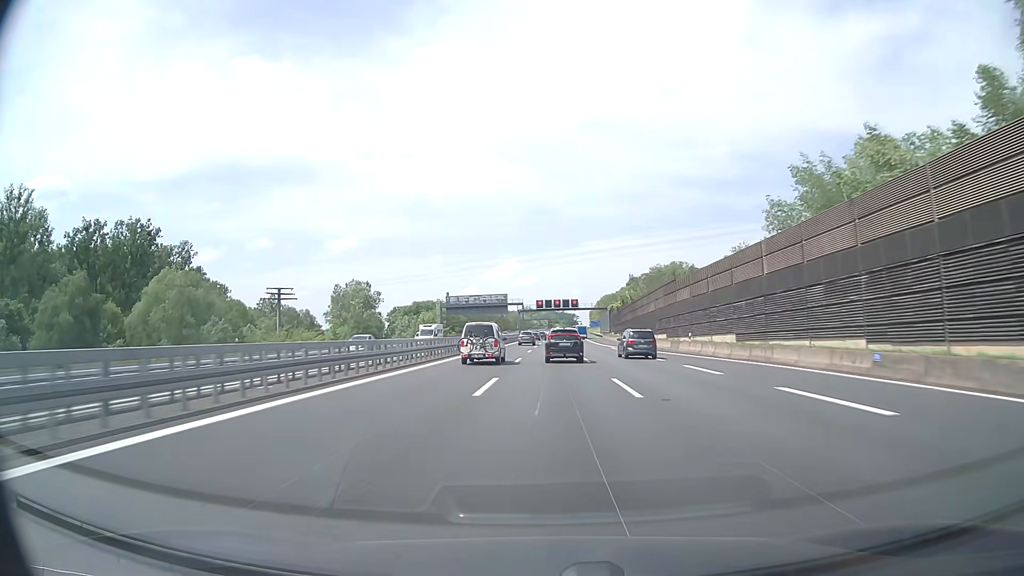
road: motorway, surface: asphalt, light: Day
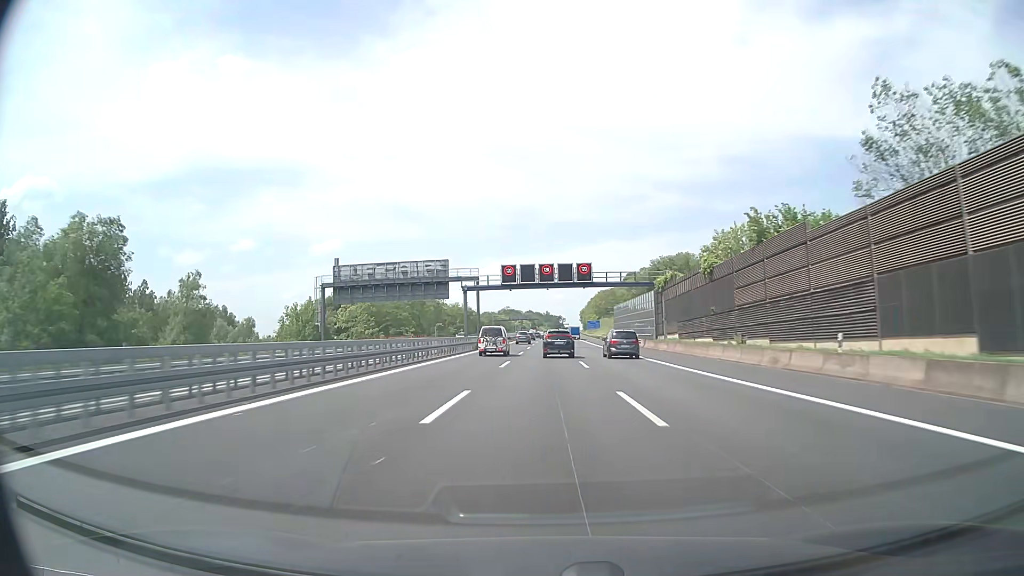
(+0.9, +76.0) m; +1°
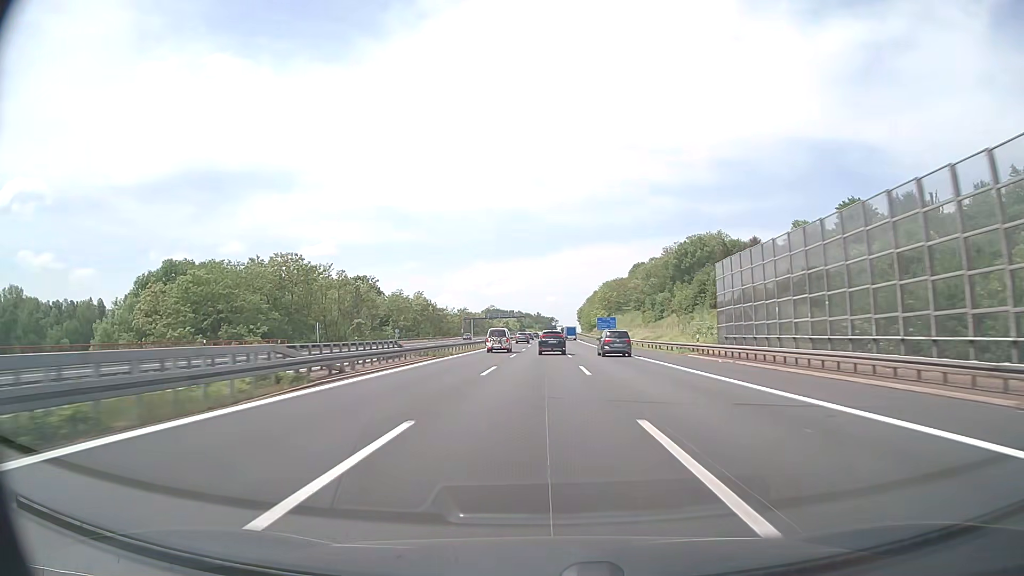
(+0.6, +76.7) m; +1°
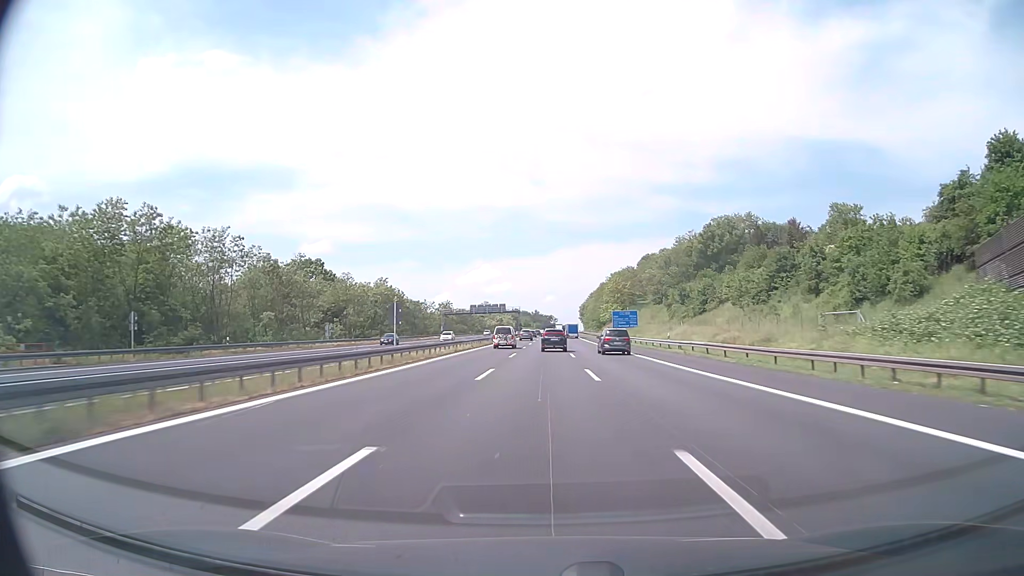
(-0.1, +38.5) m; 0°
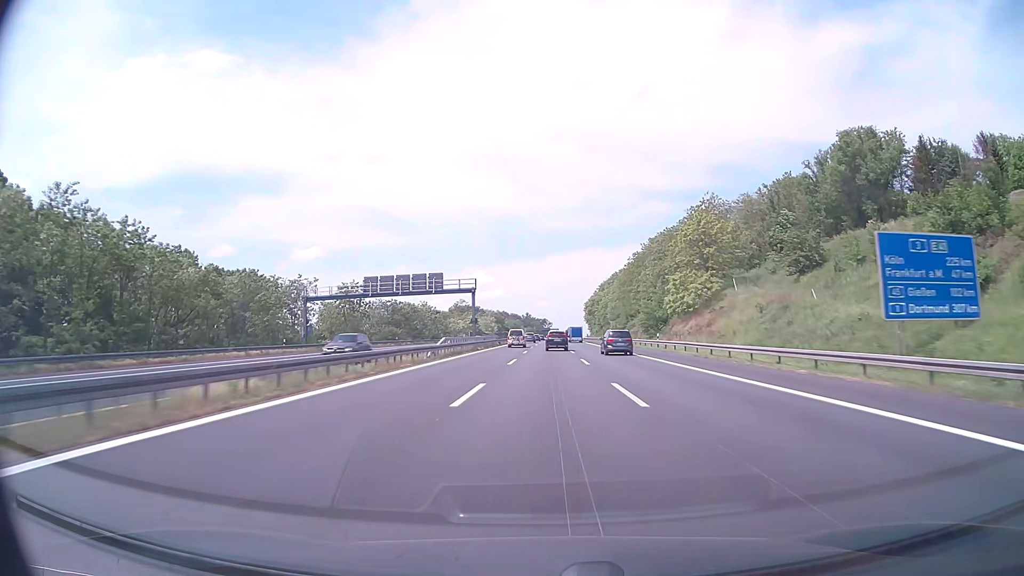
(+0.2, +96.4) m; 0°
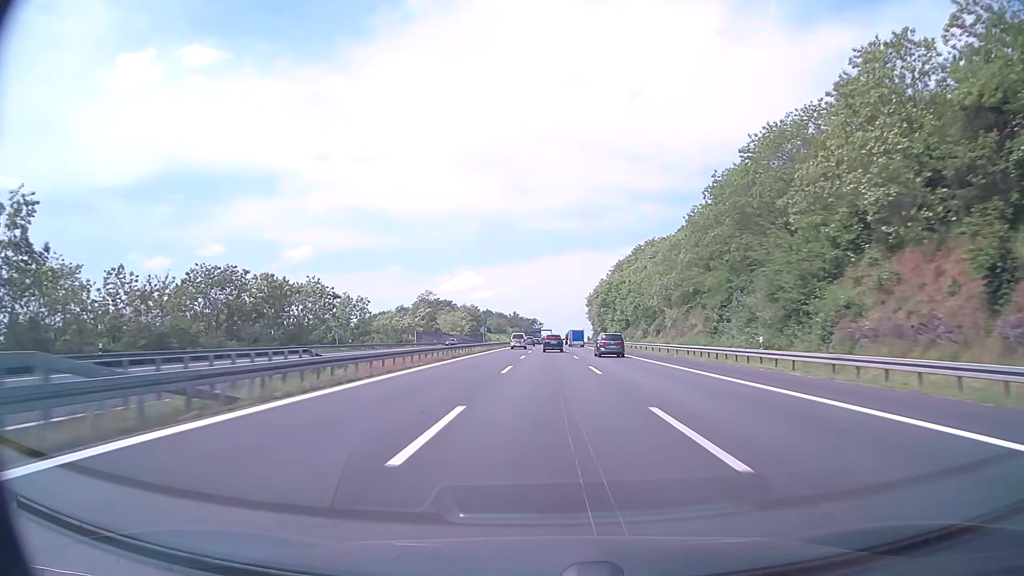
(+0.4, +77.3) m; +1°
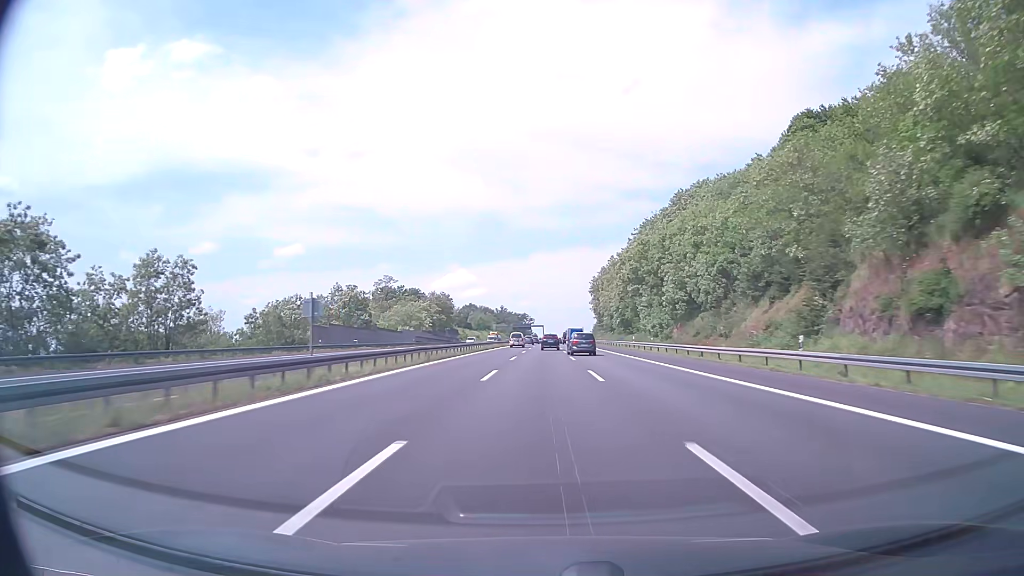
(+0.5, +58.0) m; +1°
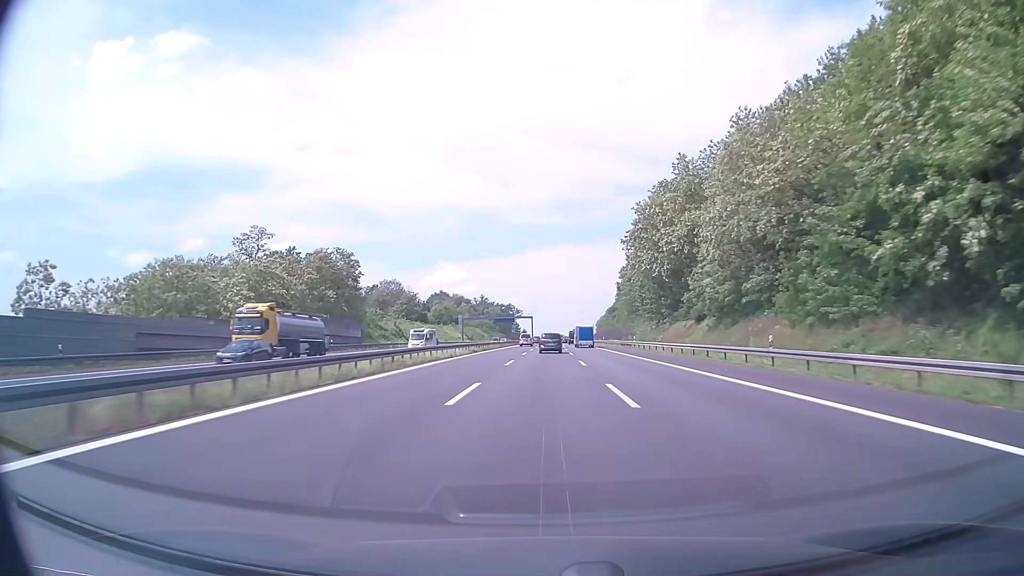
(+0.6, +96.8) m; +1°
(0, +10) (0, +20) (0, +30) (0, +40) (0, +50) (+1, +60) (+1, +70) (+1, +80) (+1, +90) (+1, +100) m
